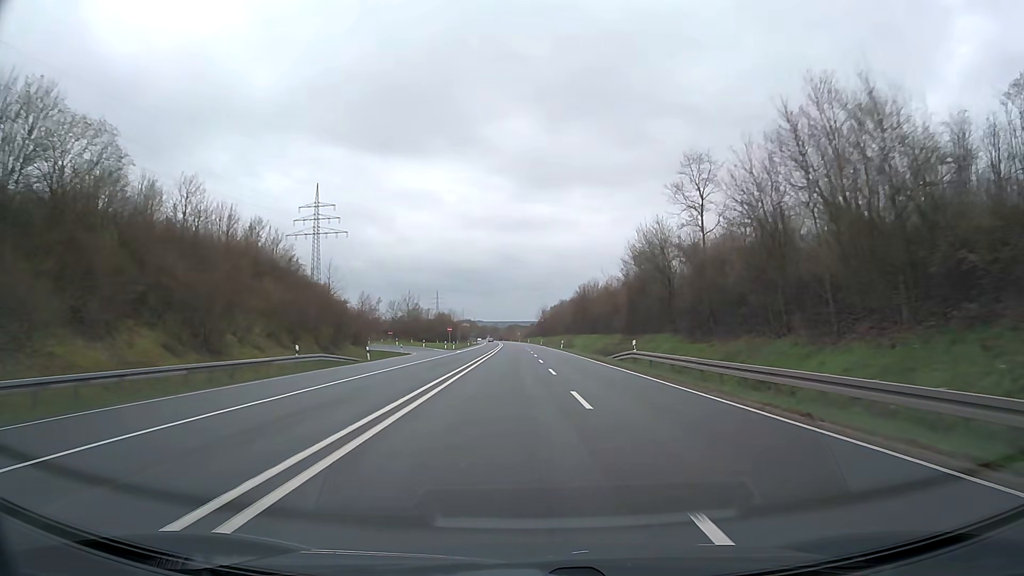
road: trunk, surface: asphalt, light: Day
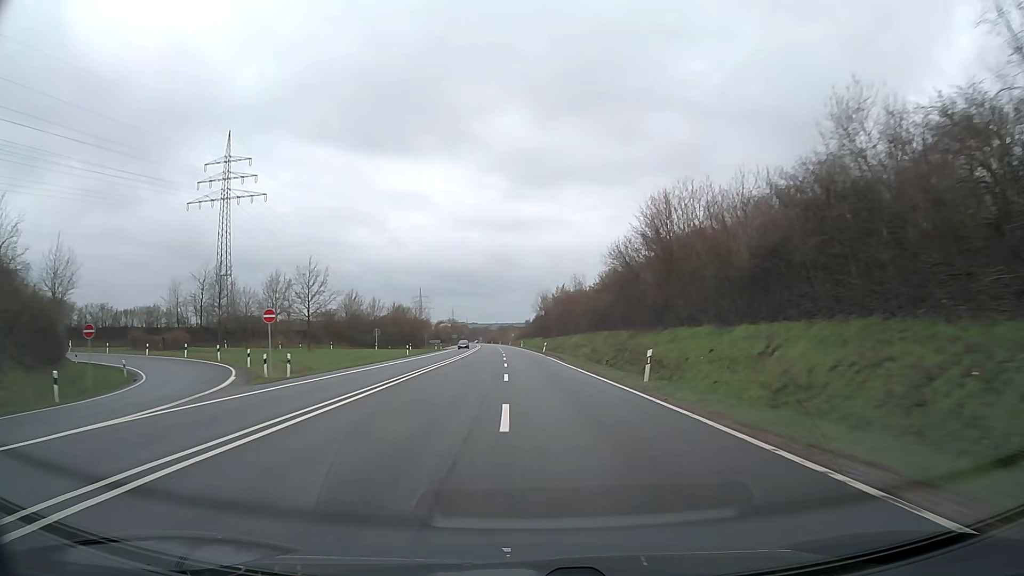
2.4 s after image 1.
(+0.4, +63.2) m; 0°
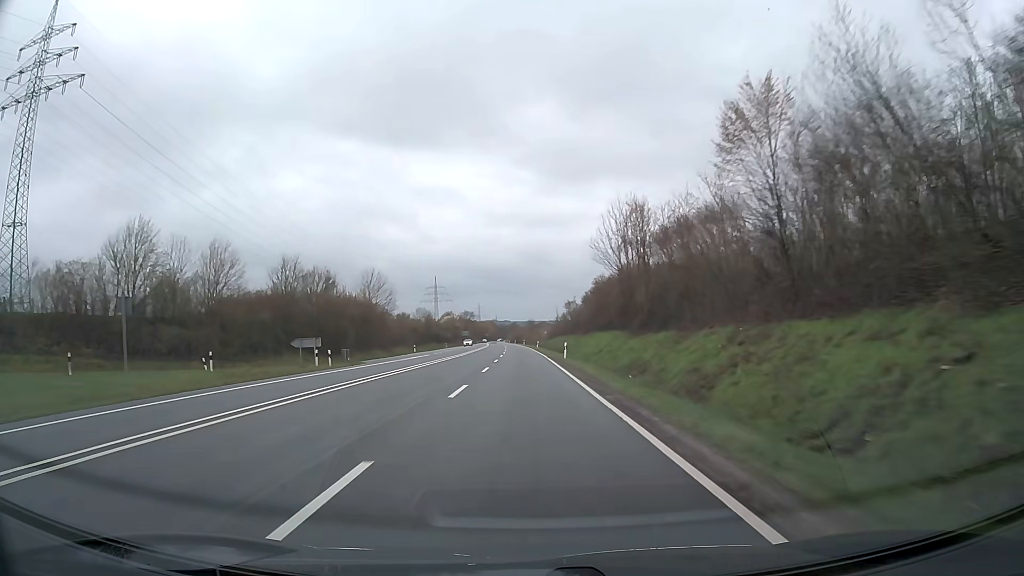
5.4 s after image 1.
(-1.2, +78.9) m; -3°
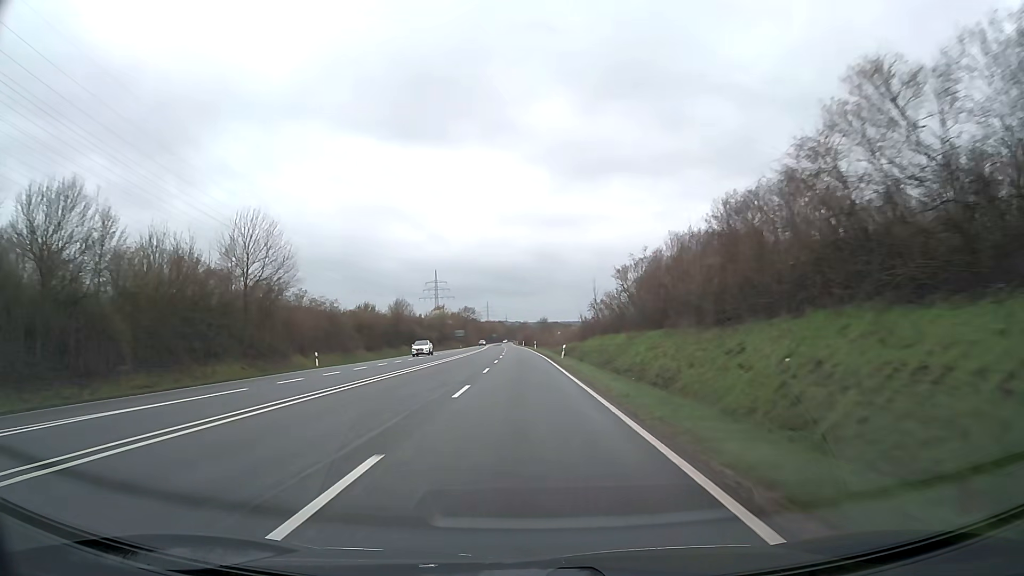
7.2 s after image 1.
(-0.3, +47.4) m; -1°
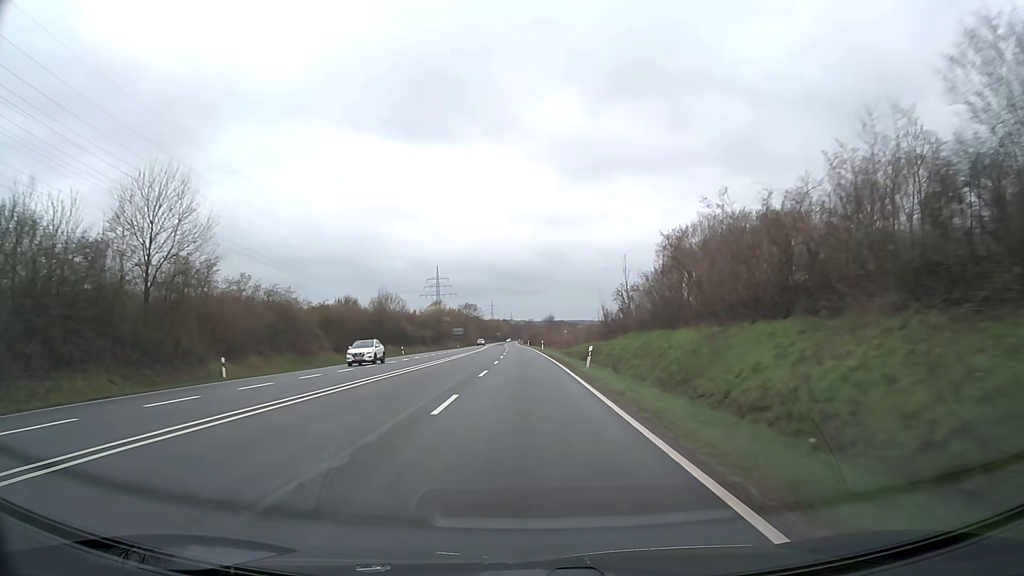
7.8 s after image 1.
(-0.1, +15.8) m; 0°
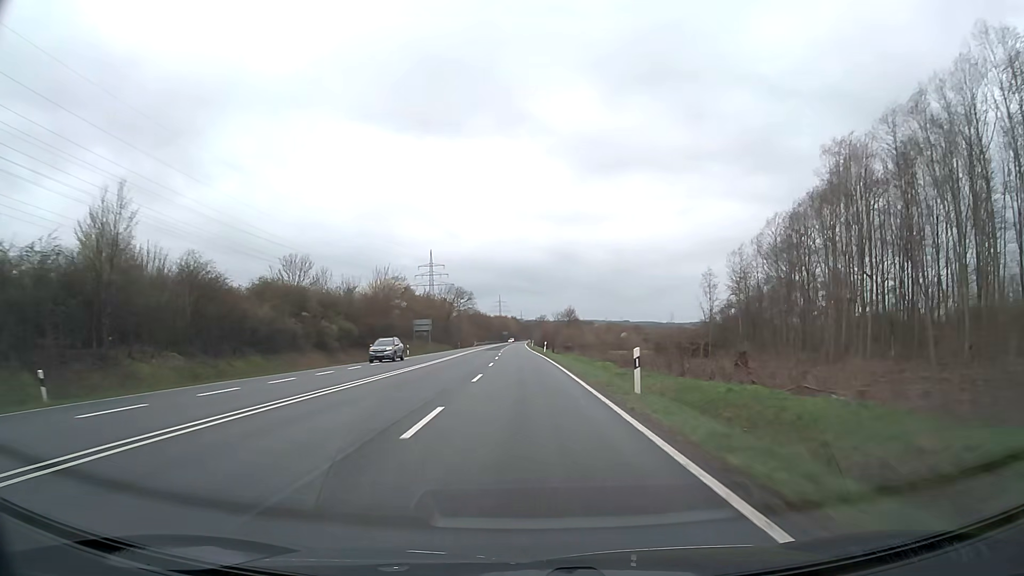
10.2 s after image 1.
(-0.6, +63.2) m; -1°
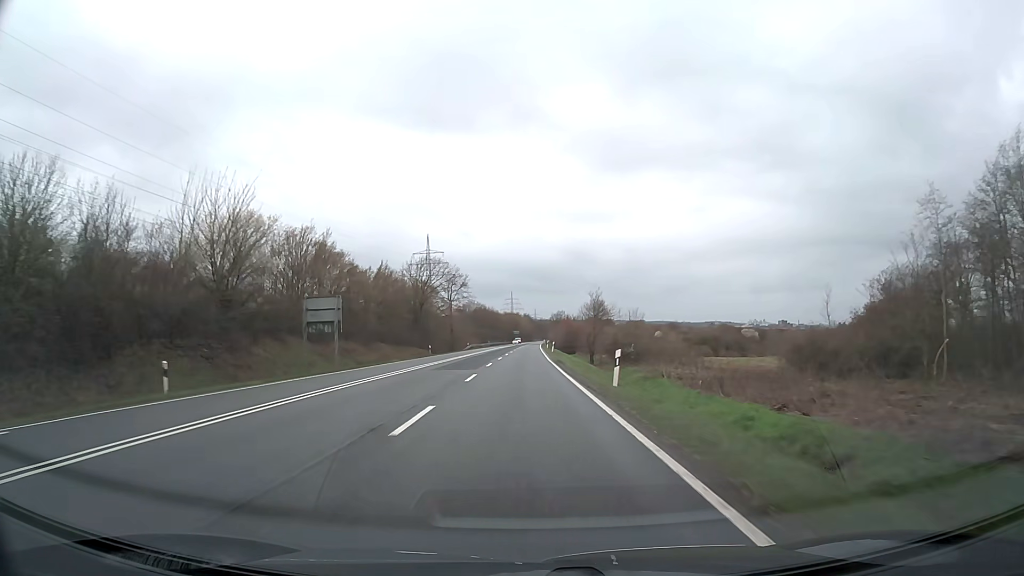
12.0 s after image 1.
(-0.4, +47.4) m; -1°
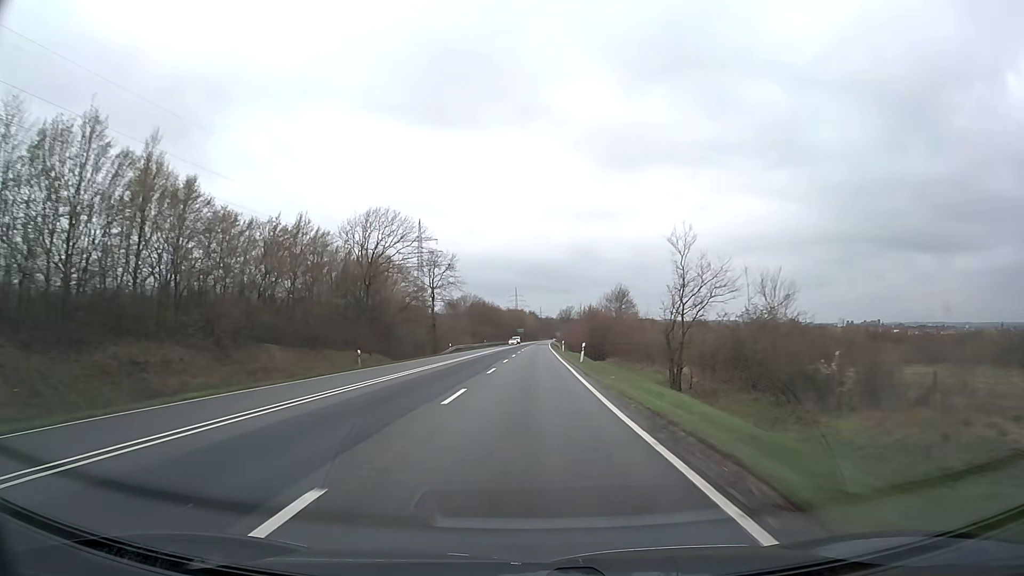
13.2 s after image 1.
(-0.3, +31.6) m; -1°
(0, +10) (0, +20) (0, +30) (0, +40) (0, +50) (+1, +60) (+1, +70) (+1, +80) (+1, +90) (+2, +100) m
